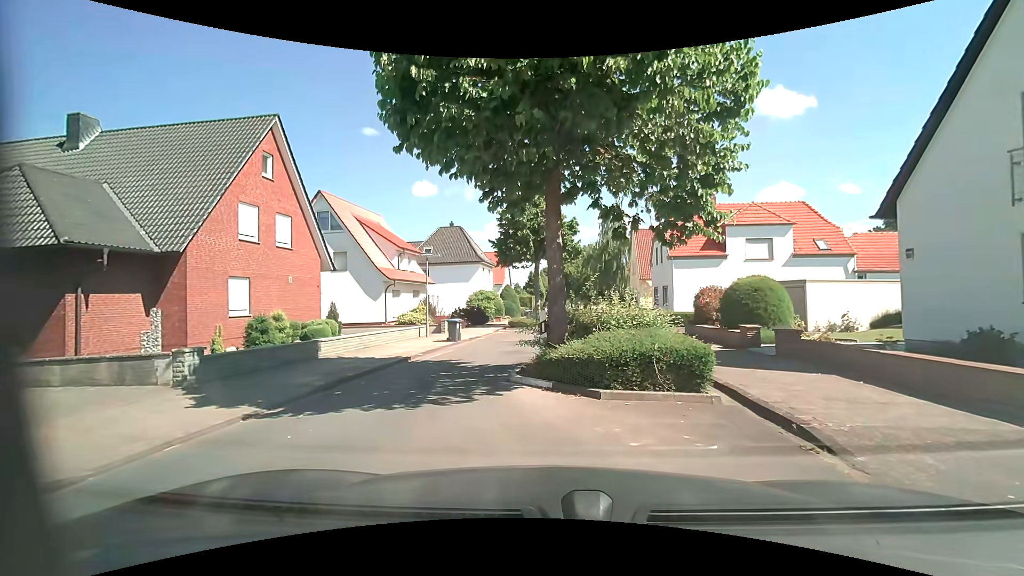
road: unclassified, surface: asphalt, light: Day
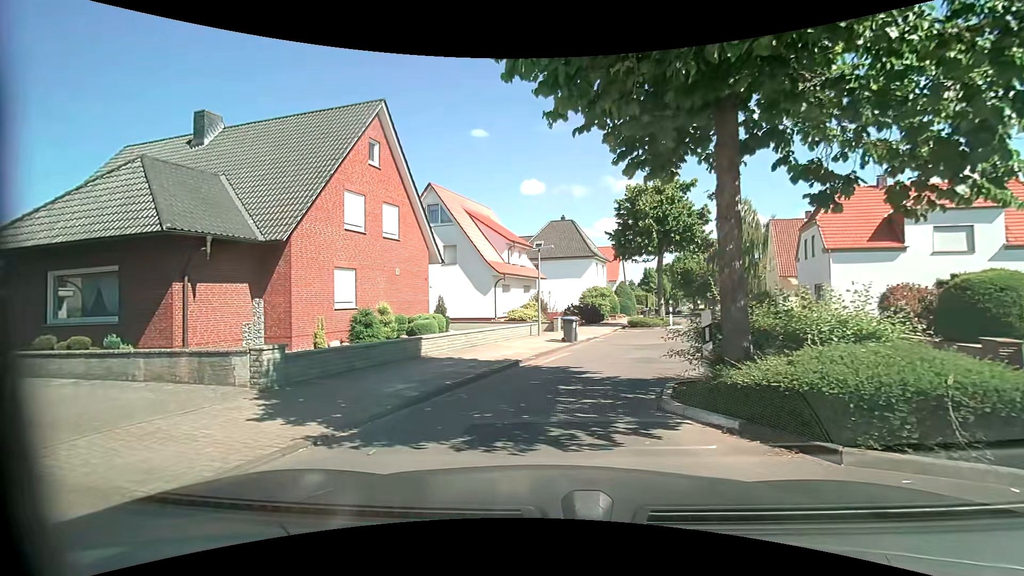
(-0.3, +2.4) m; -15°
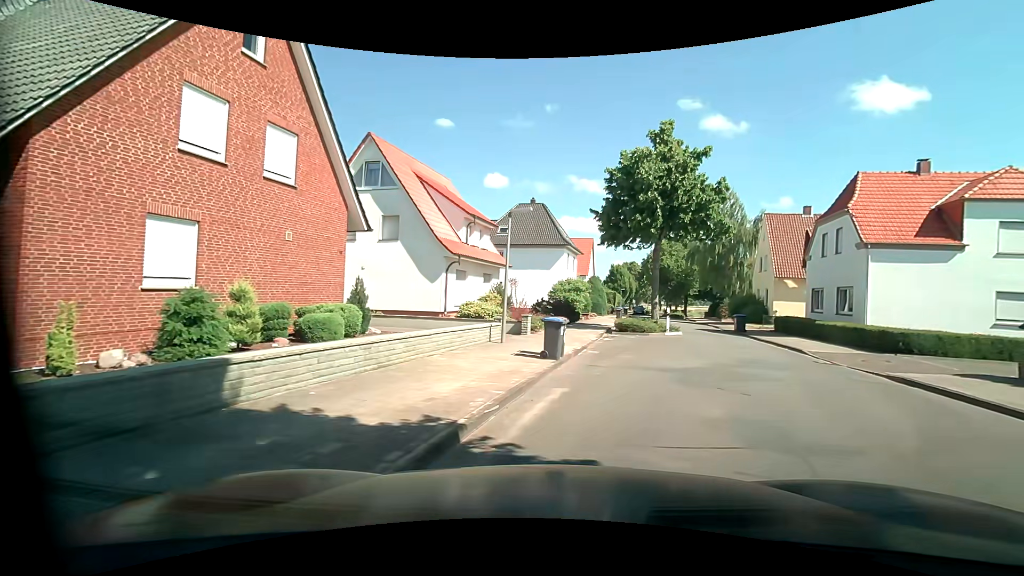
(-0.6, +7.4) m; +3°
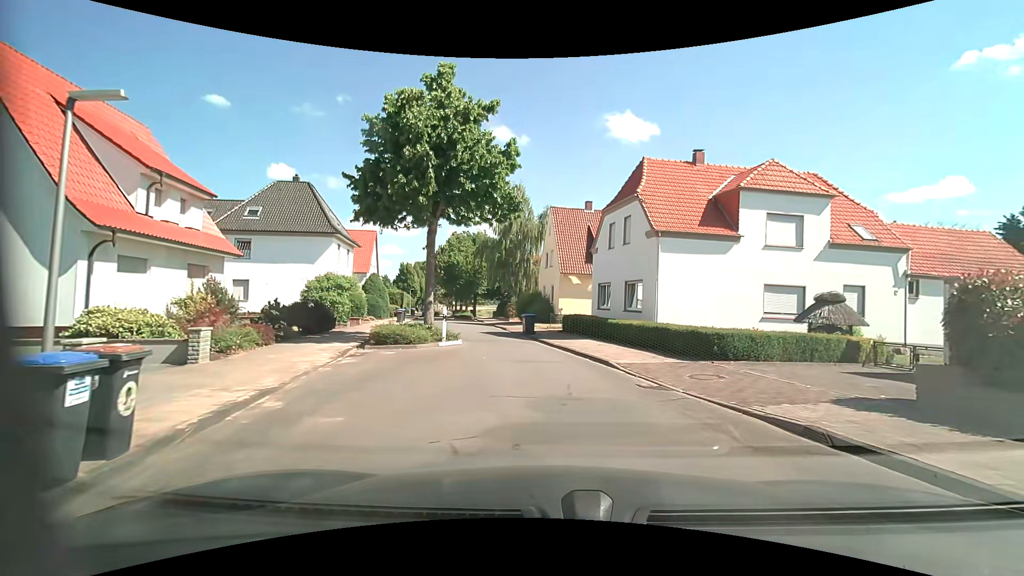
(+1.5, +7.0) m; +23°
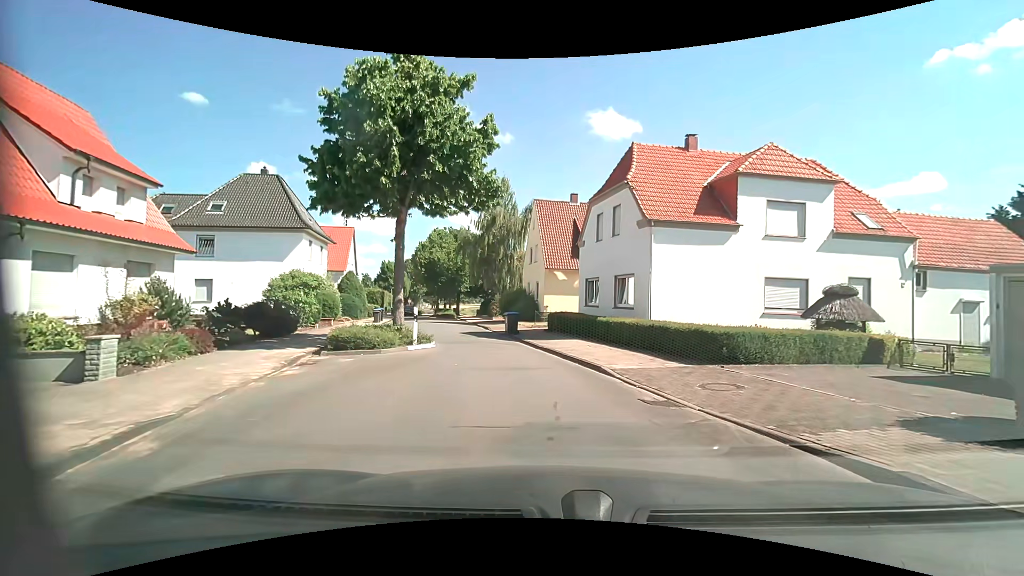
(+0.1, +2.0) m; +2°
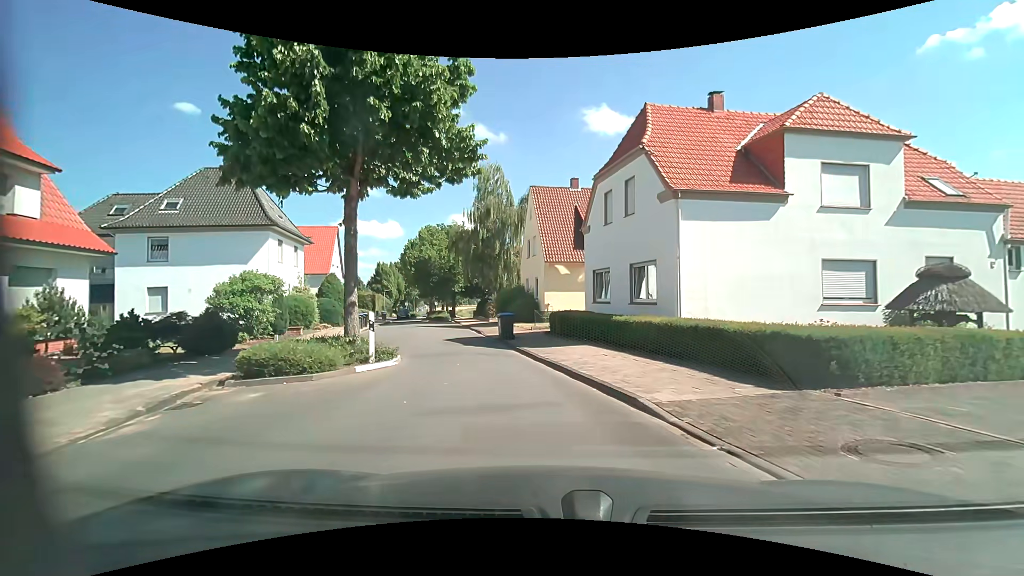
(+0.1, +4.3) m; +1°
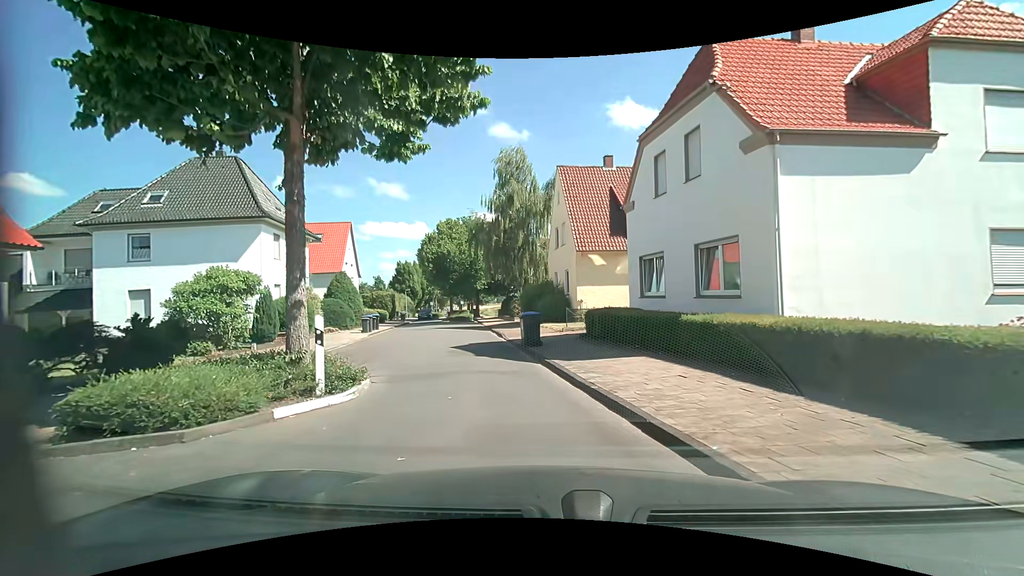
(-0.1, +4.5) m; -5°
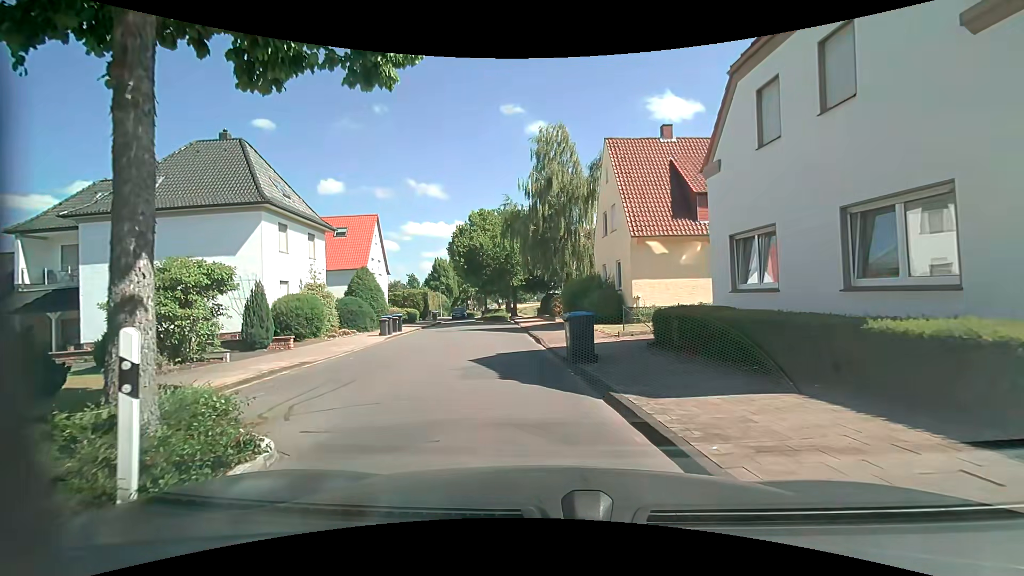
(-0.1, +4.6) m; -4°
(-1, +10) (-2, +20) (-3, +30) (-6, +39) (-8, +49) (-6, +59) (-6, +69) (-7, +79) (-8, +89) (-9, +99) m
